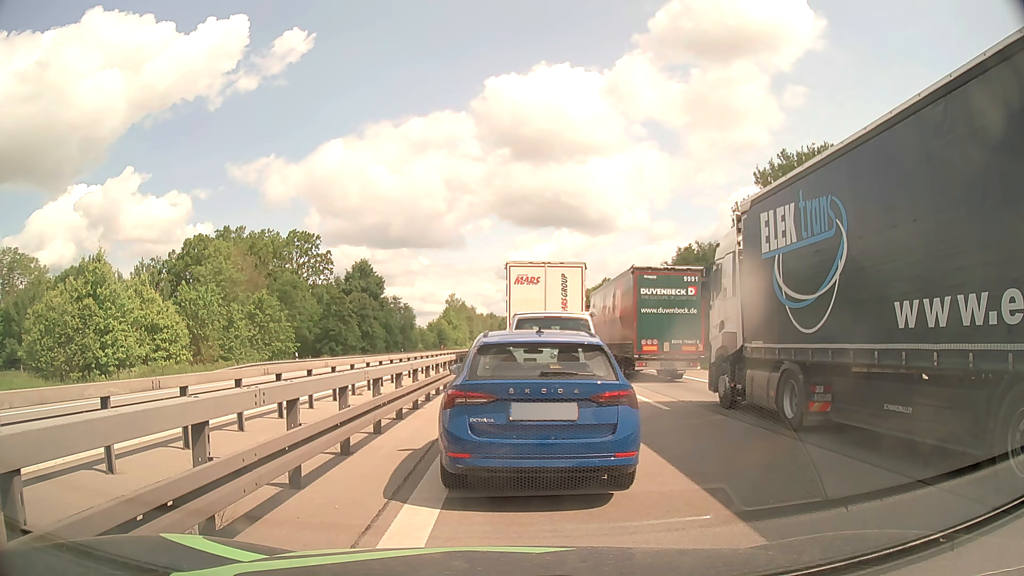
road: motorway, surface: asphalt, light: Day
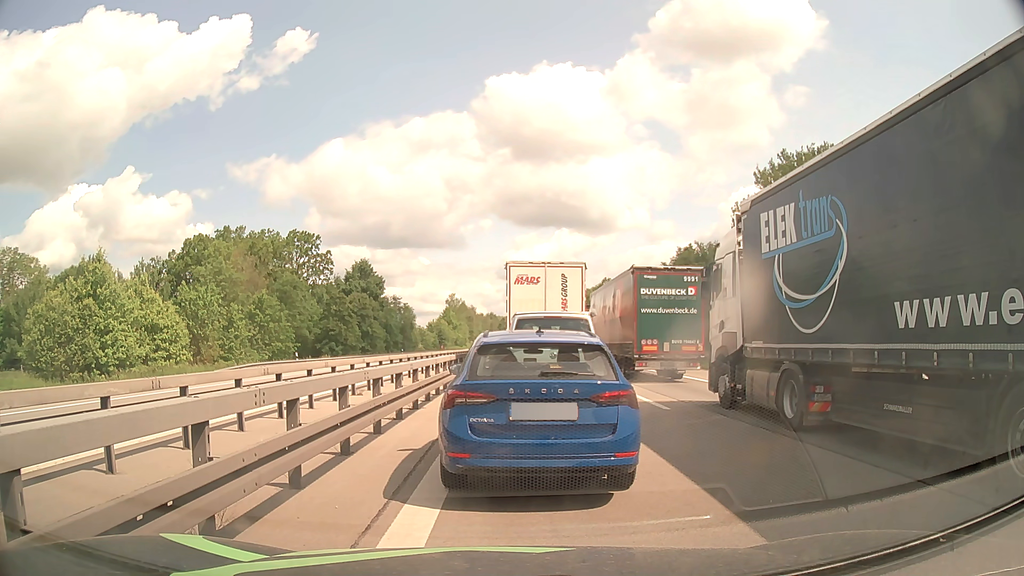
(0.0, 0.0) m; 0°
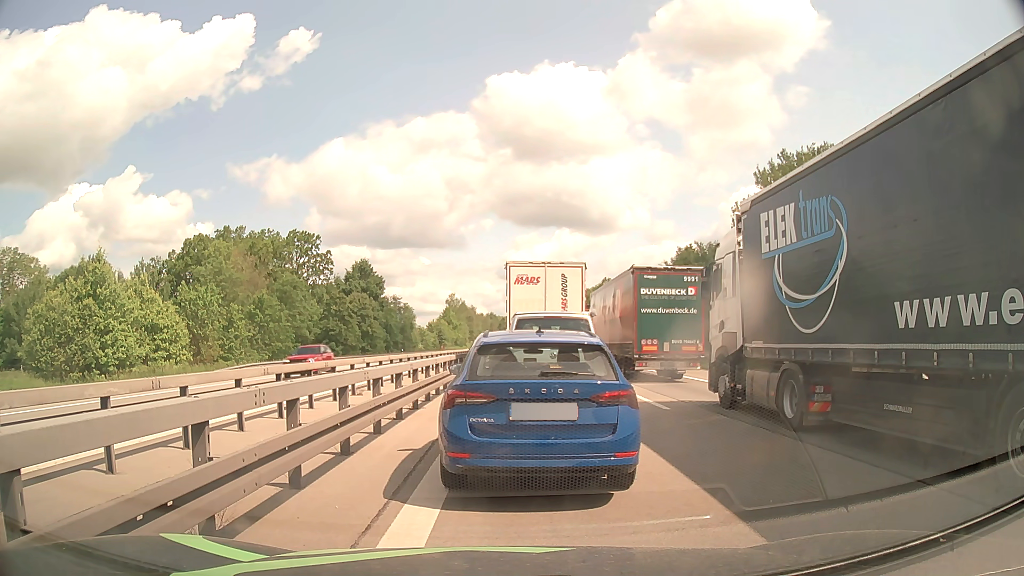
(0.0, 0.0) m; 0°
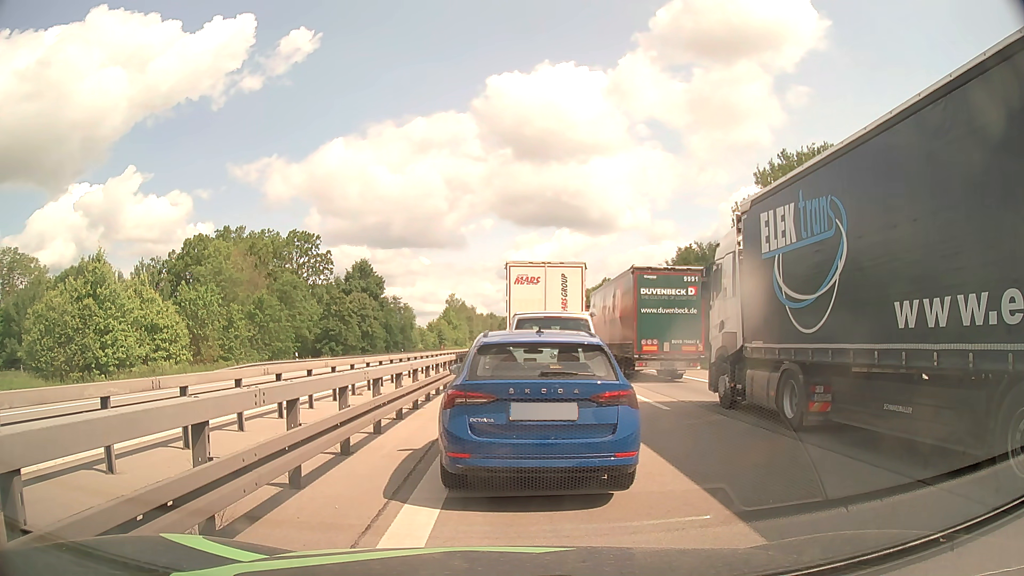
(0.0, 0.0) m; 0°
